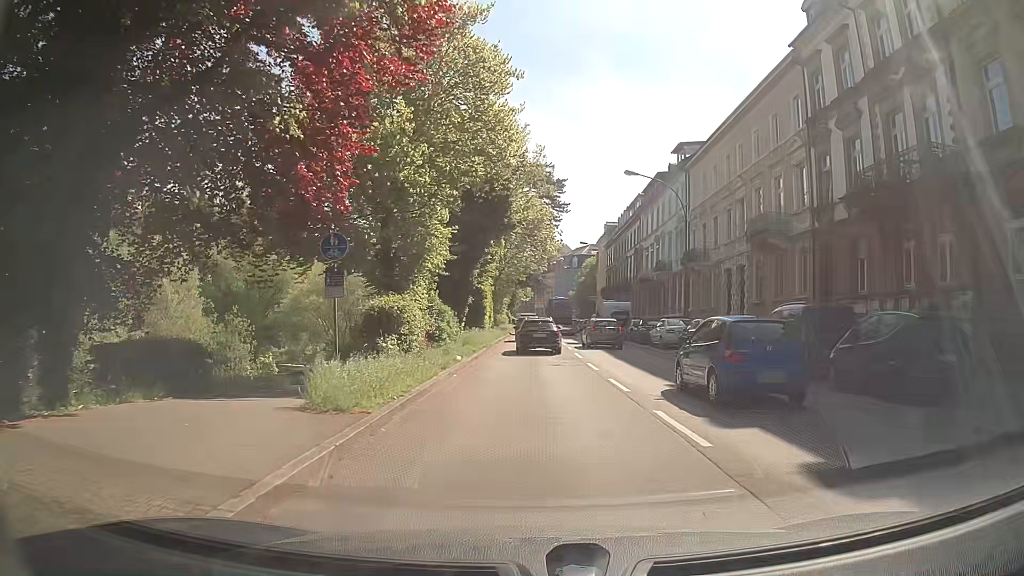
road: primary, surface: asphalt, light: Day
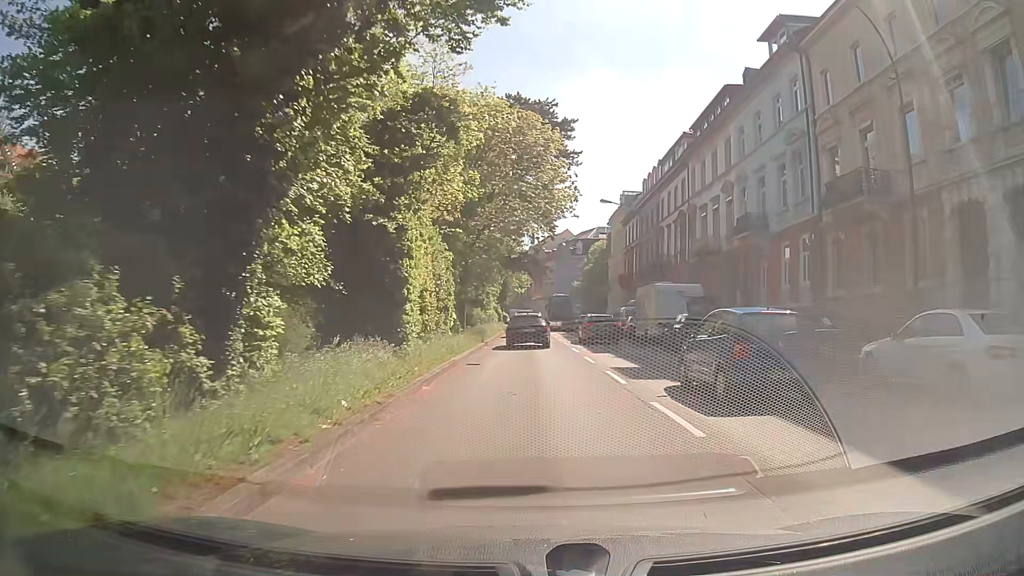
(+0.2, +23.9) m; +2°
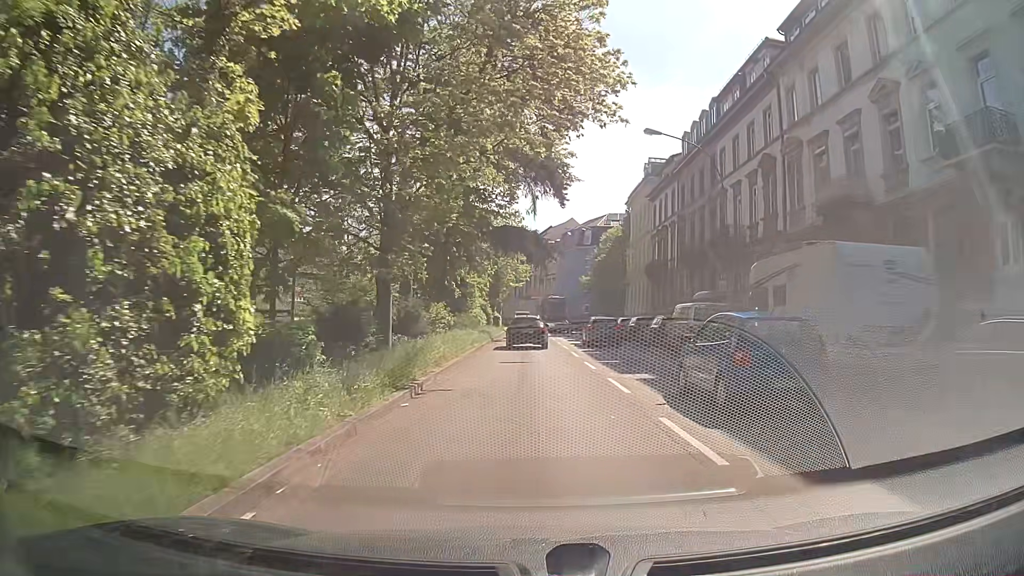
(-0.2, +19.1) m; 0°
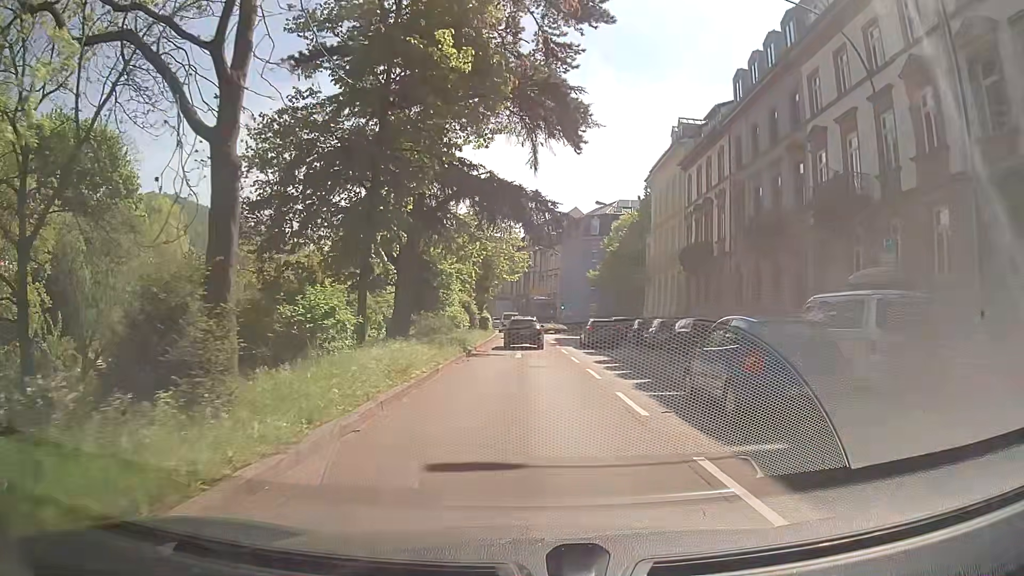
(-0.1, +14.4) m; 0°
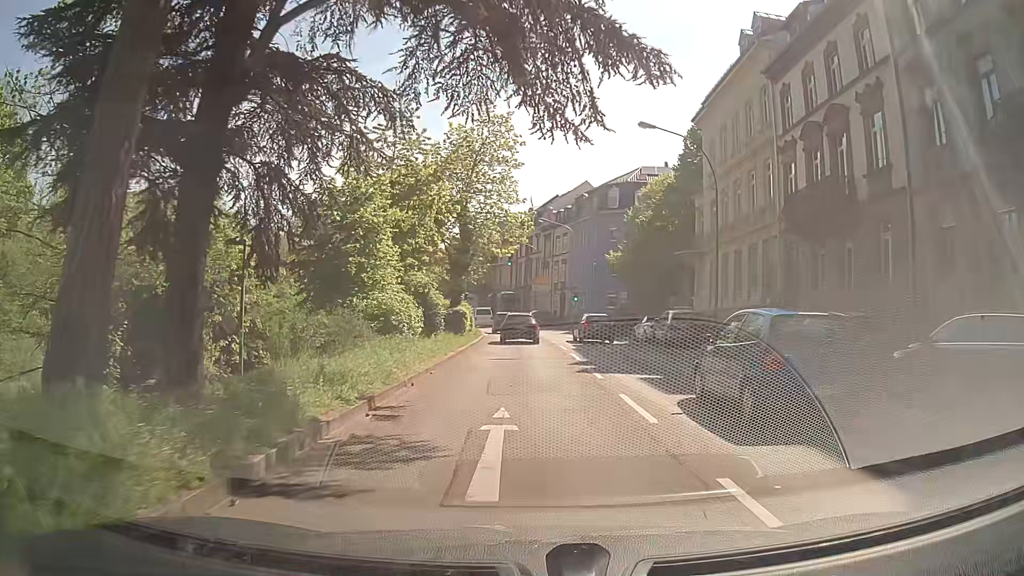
(+0.1, +19.2) m; -1°
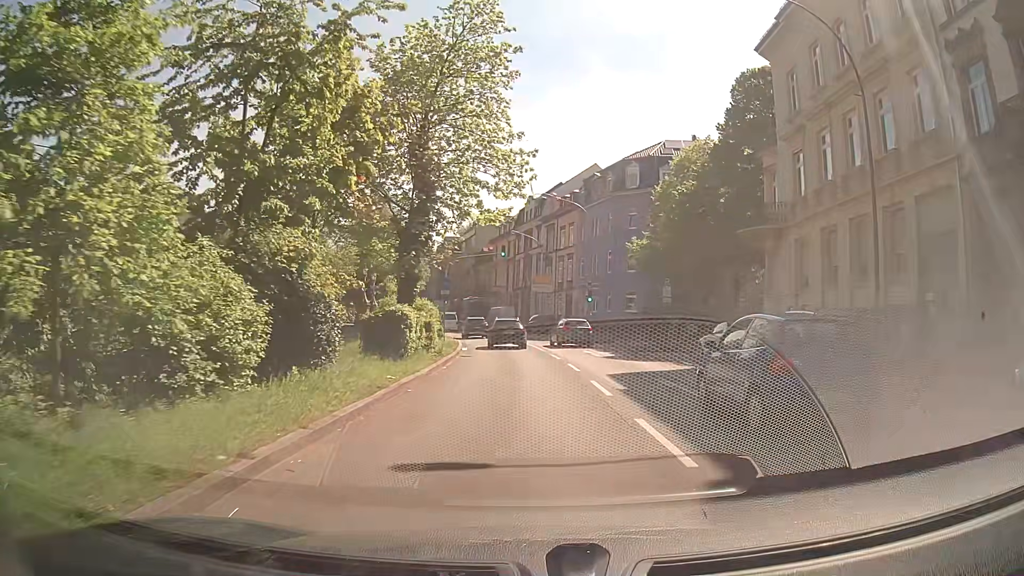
(+0.2, +14.3) m; +1°
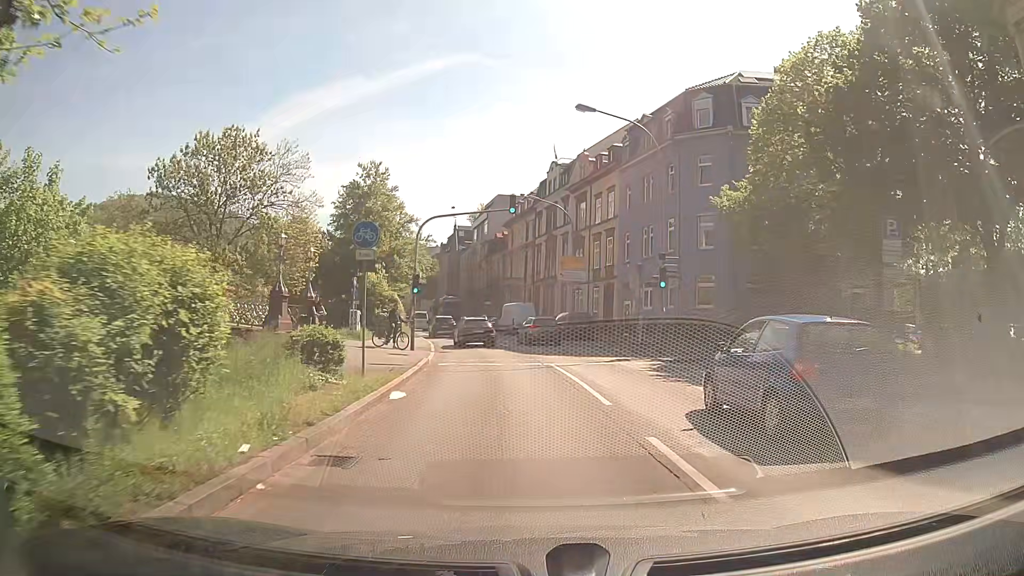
(-0.2, +19.1) m; -2°
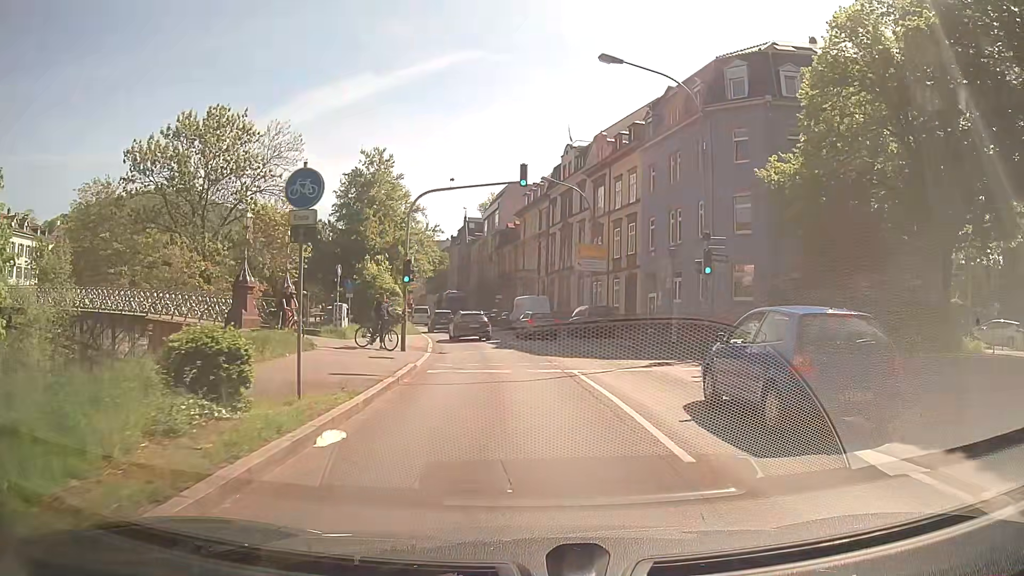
(-0.1, +4.8) m; -2°
(0, +10) (-1, +20) (-2, +30) (-4, +40) (-6, +50) (-8, +59) (-10, +69) (-12, +79) (-15, +89) (-17, +98) m
